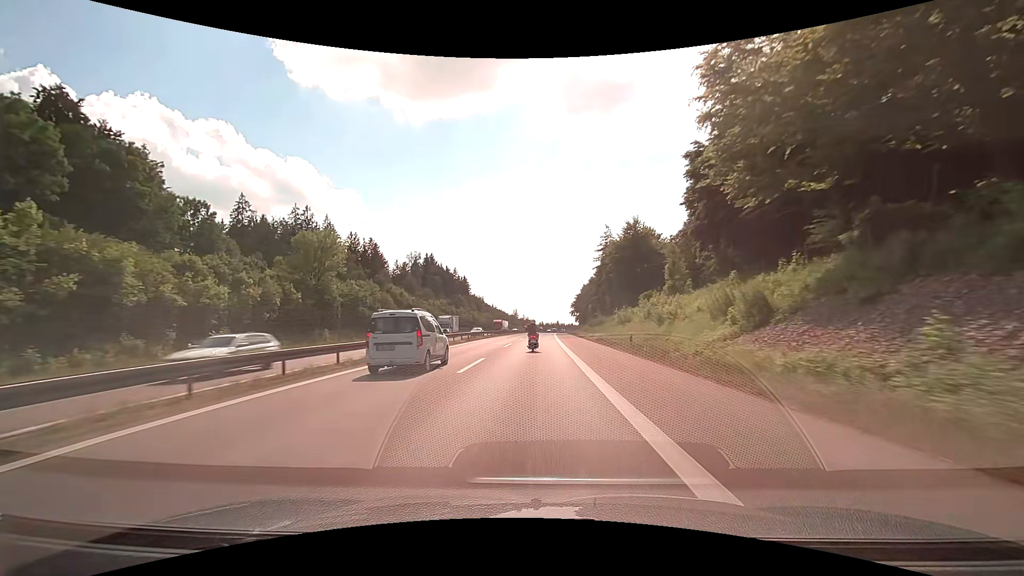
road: motorway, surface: asphalt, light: Day
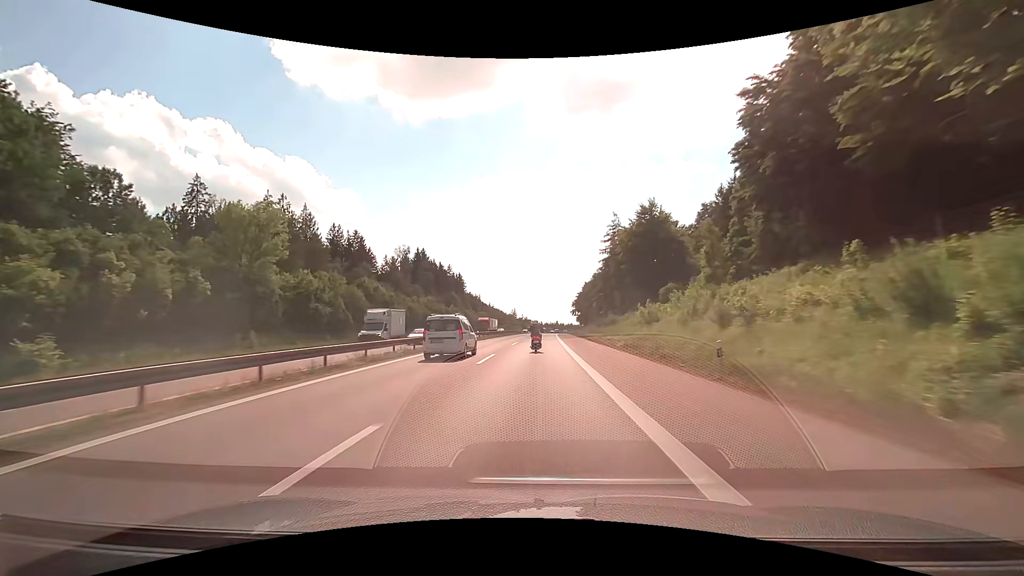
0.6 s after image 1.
(0.0, +13.4) m; 0°
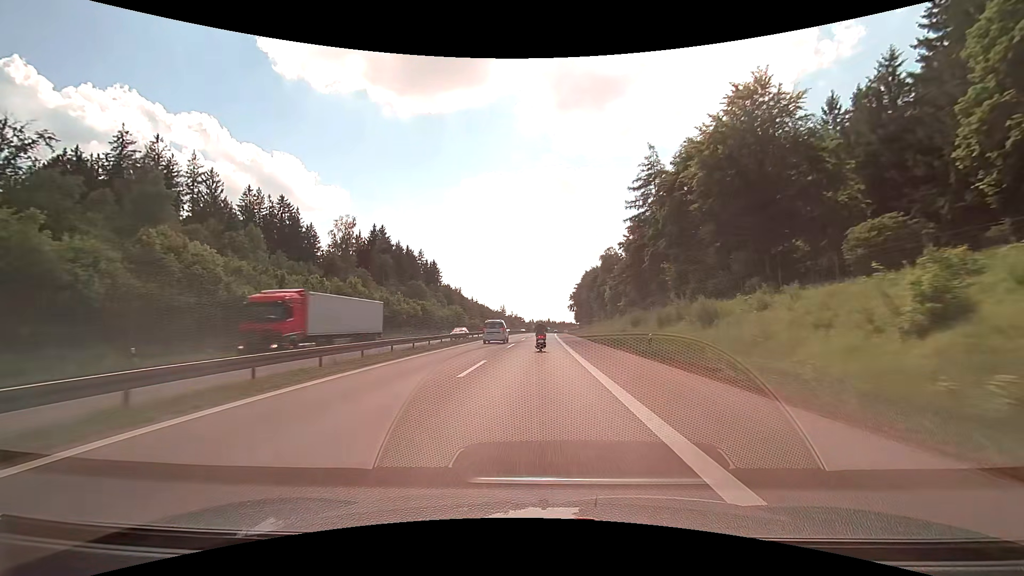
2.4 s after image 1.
(+0.3, +40.4) m; +1°
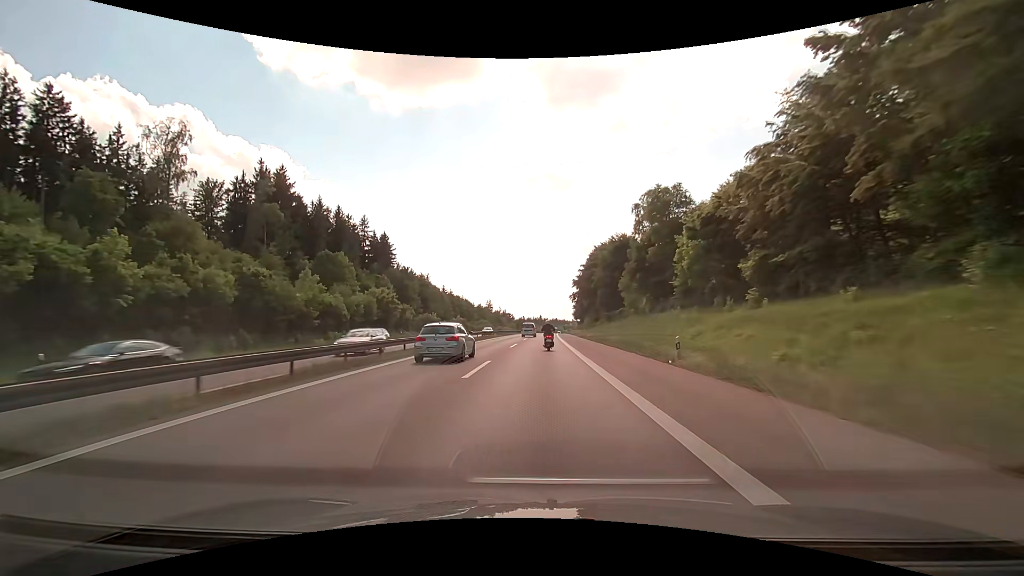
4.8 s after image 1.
(+0.4, +54.4) m; +1°
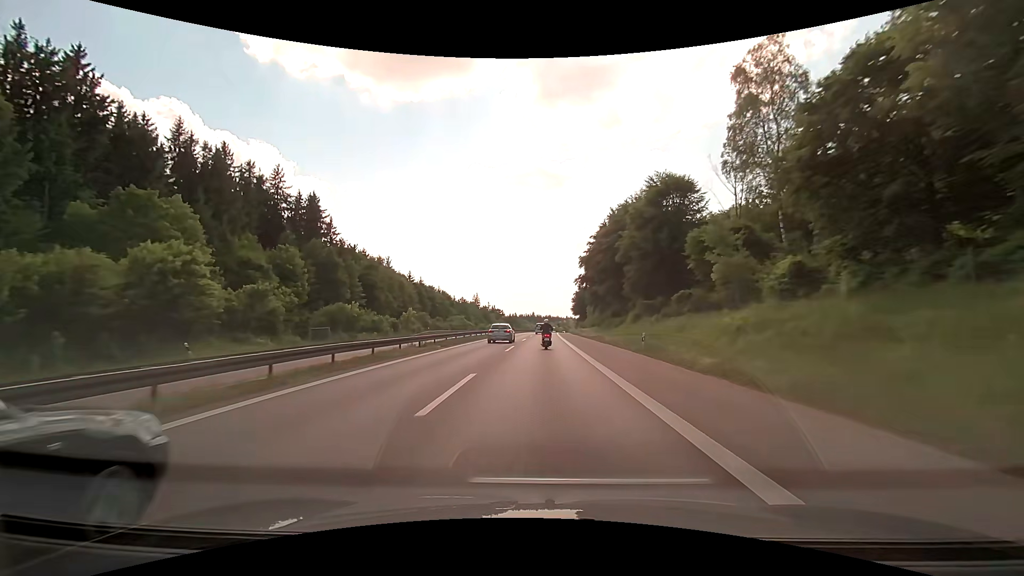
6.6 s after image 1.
(+0.2, +41.2) m; +1°
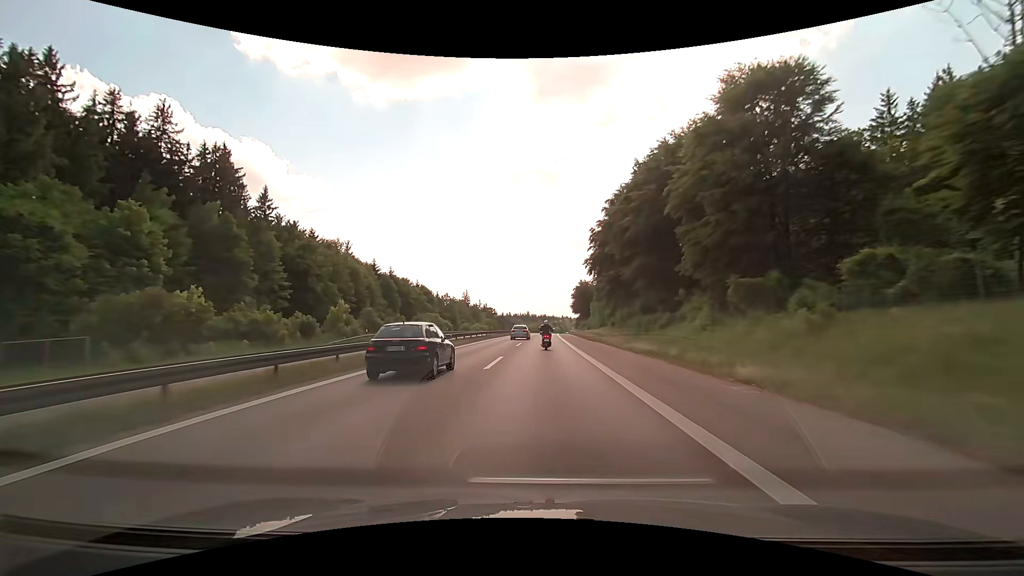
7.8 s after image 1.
(+0.2, +27.8) m; +1°
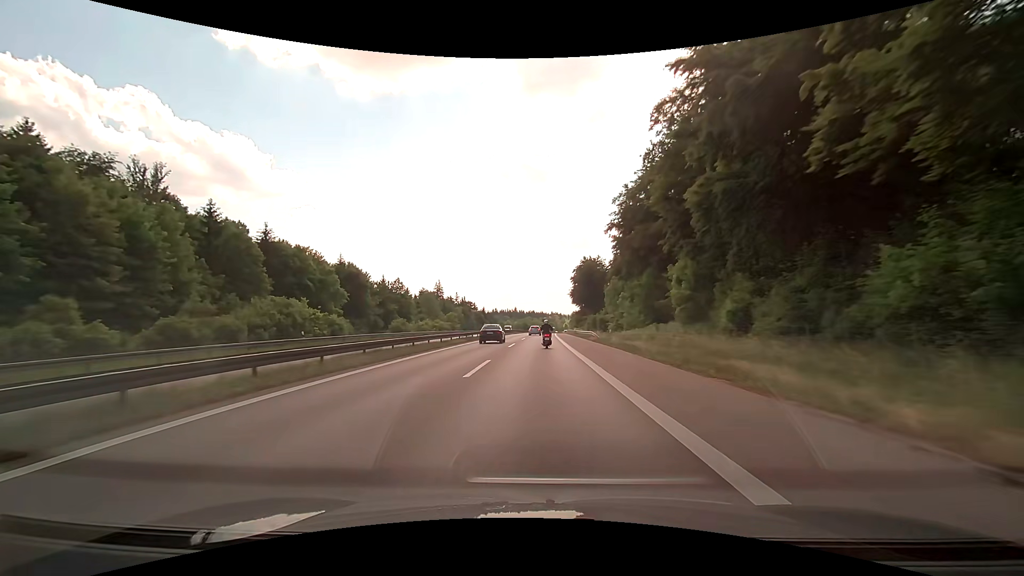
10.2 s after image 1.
(+0.9, +56.5) m; +1°
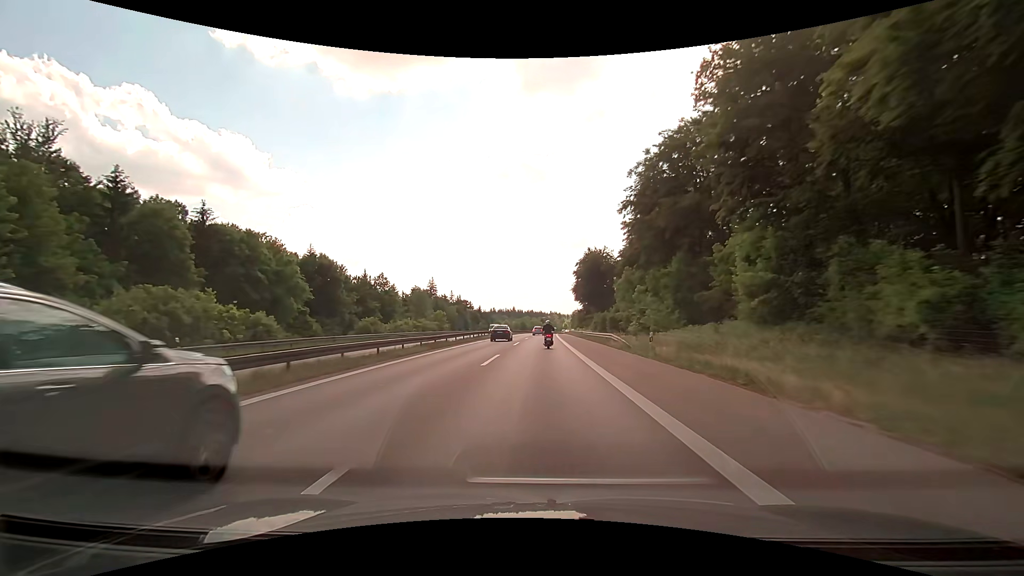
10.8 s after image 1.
(0.0, +14.3) m; 0°
(0, +10) (0, +20) (0, +30) (0, +40) (0, +50) (+1, +60) (+1, +70) (+1, +80) (+1, +90) (+2, +100) m
